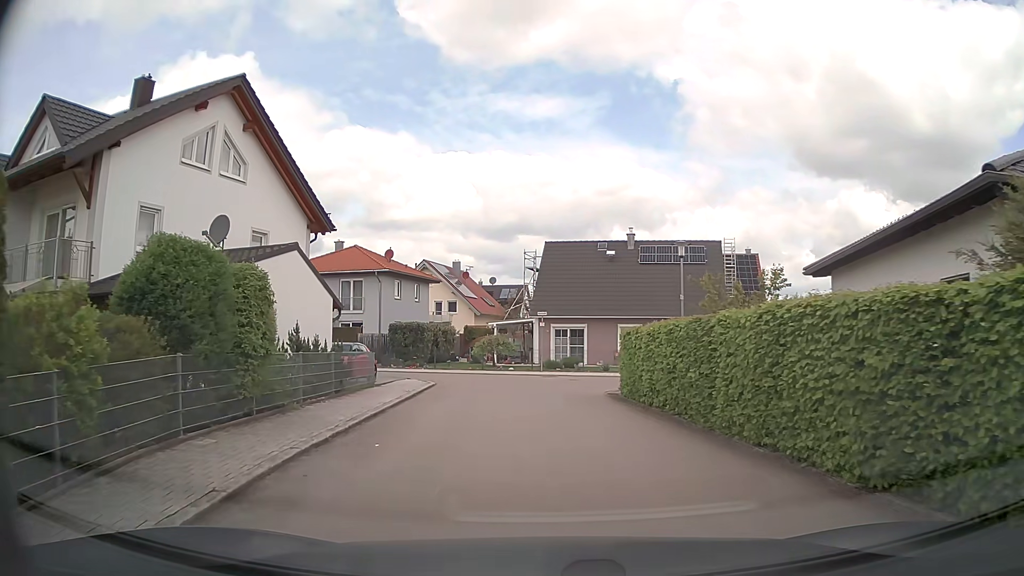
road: residential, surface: asphalt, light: Day
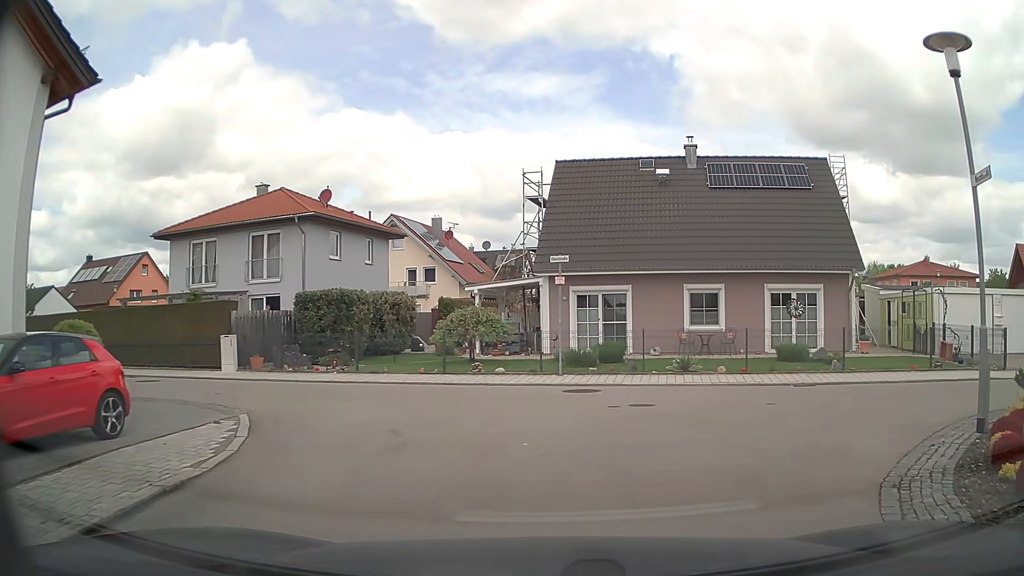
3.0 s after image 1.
(-0.5, +16.3) m; -1°
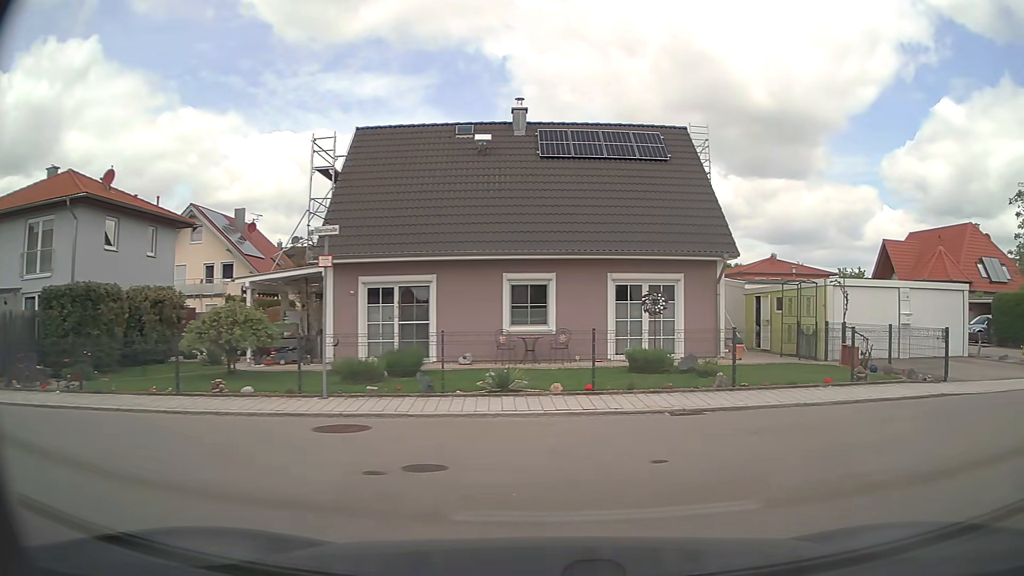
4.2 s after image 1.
(+0.6, +5.0) m; +15°
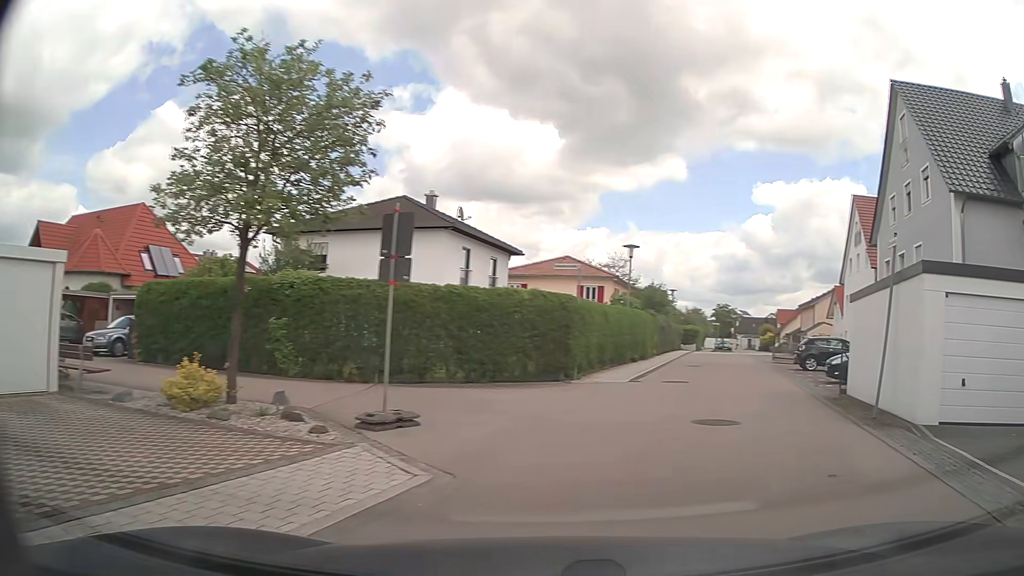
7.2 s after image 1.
(+6.6, +9.5) m; +71°
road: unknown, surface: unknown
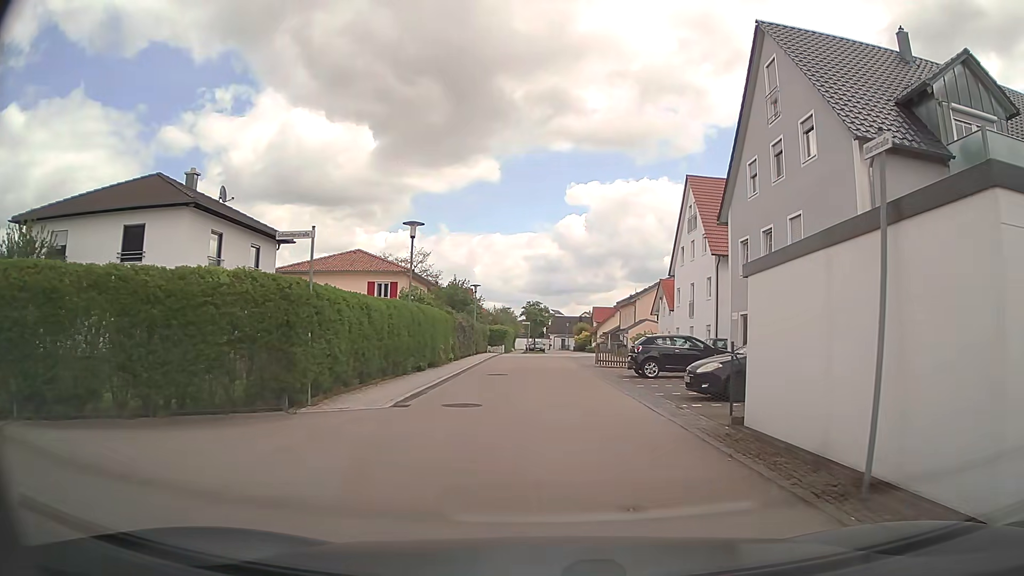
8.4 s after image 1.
(+1.3, +6.5) m; +17°
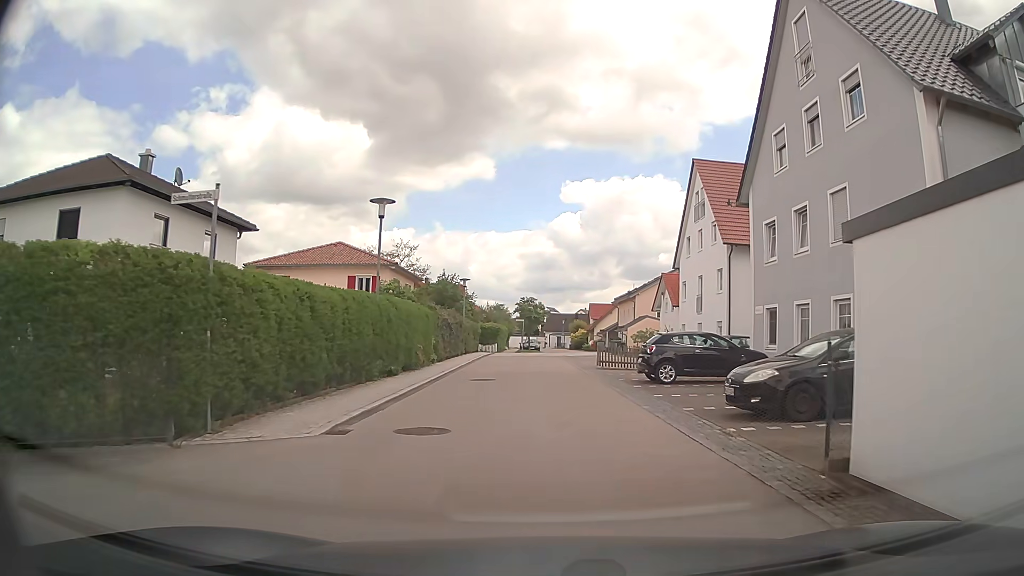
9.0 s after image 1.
(0.0, +3.8) m; 0°
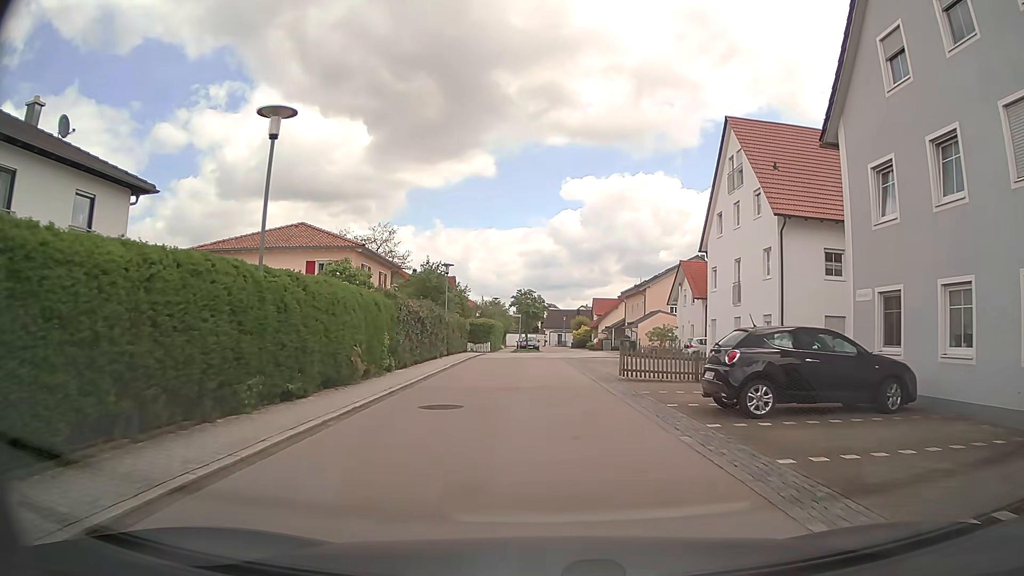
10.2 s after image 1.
(-0.1, +8.2) m; -1°
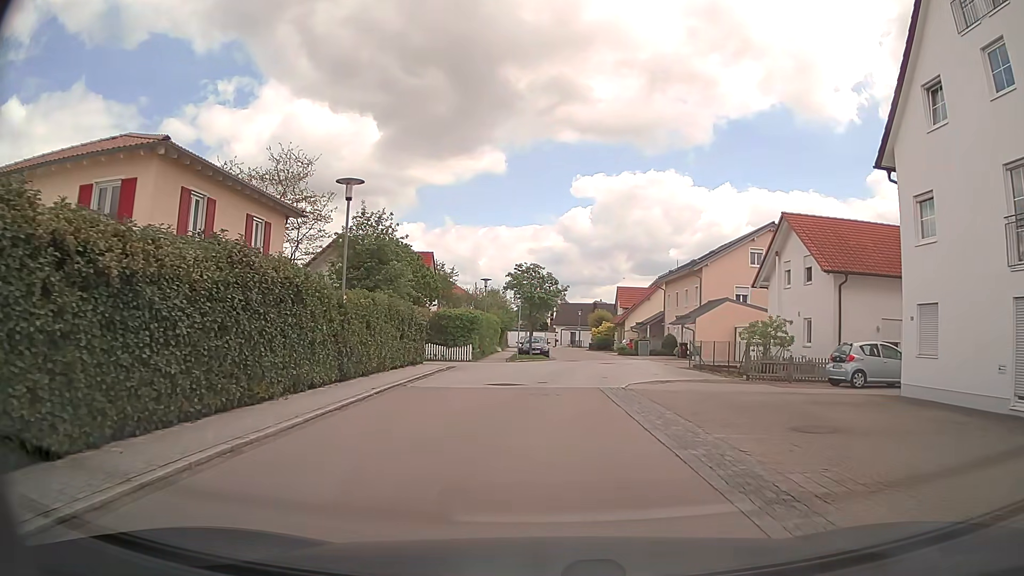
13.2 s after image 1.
(-0.1, +21.1) m; -1°
(0, +10) (+1, +20) (+2, +30) (+3, +40) (+4, +50) (+4, +60) (+4, +70) (+4, +80) (+3, +90) (-5, +96) m
